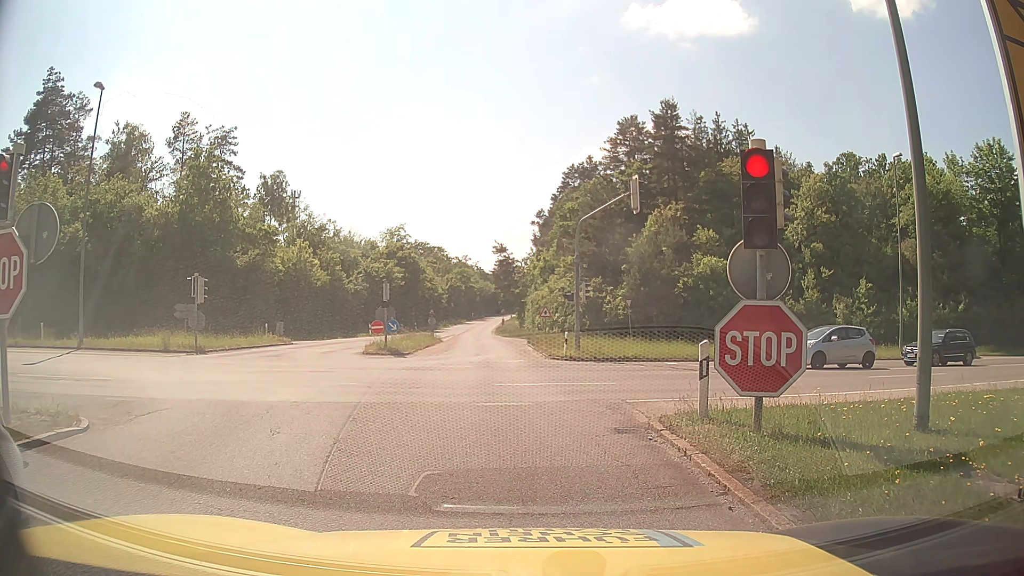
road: motorway_link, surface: asphalt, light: Day
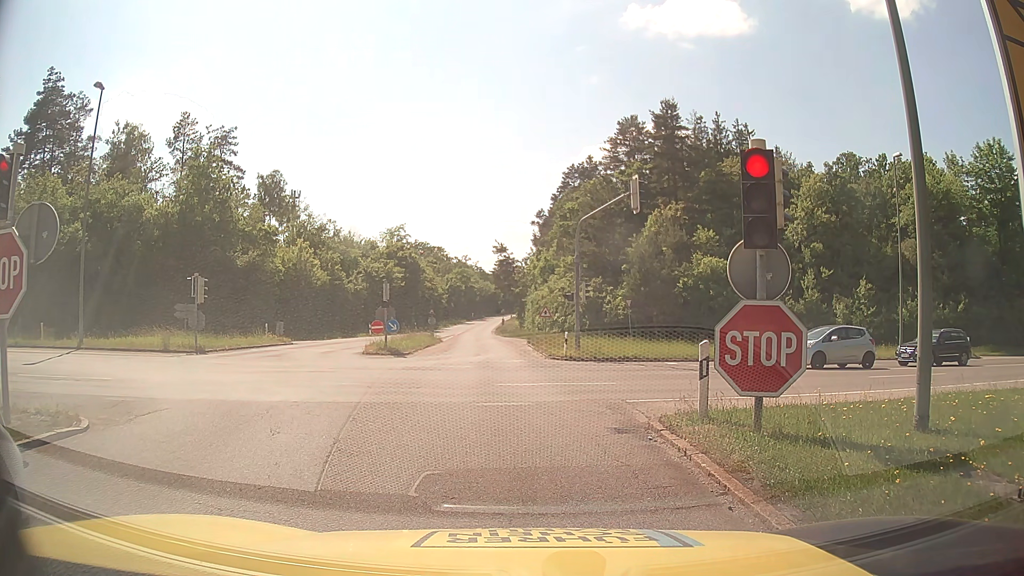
(0.0, 0.0) m; 0°
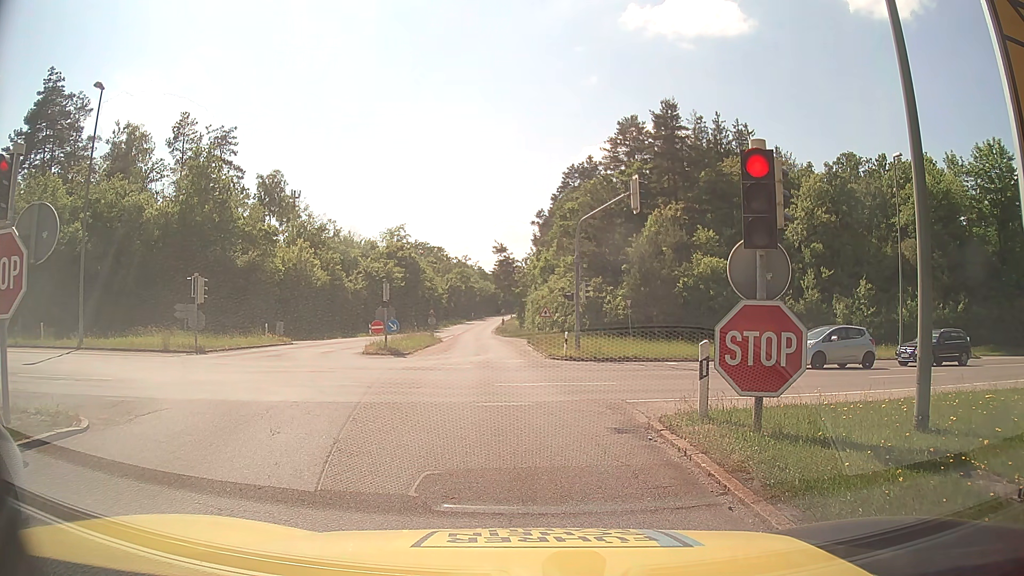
(0.0, 0.0) m; 0°
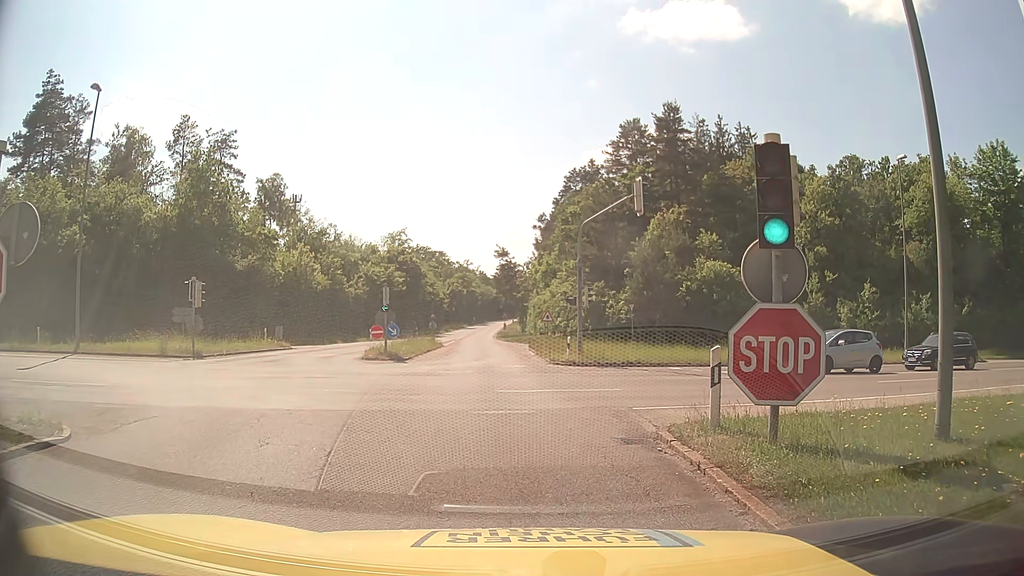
(0.0, +0.5) m; 0°
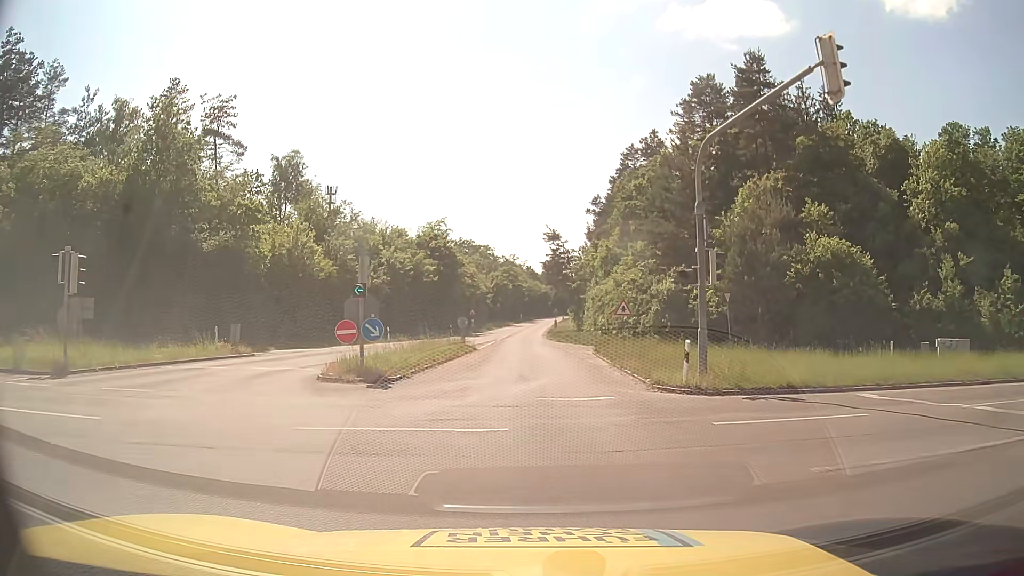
(-0.8, +13.4) m; -4°
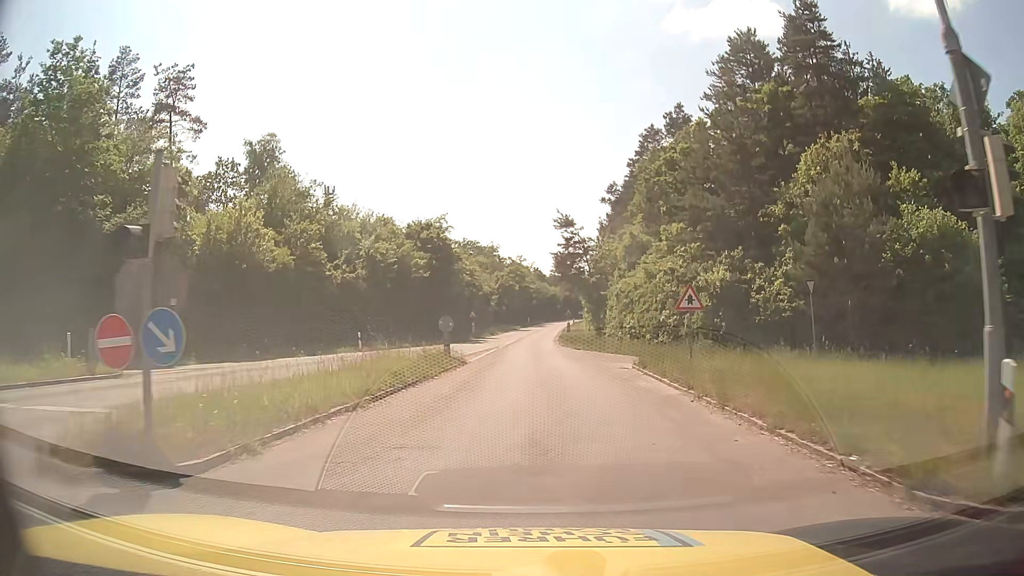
(0.0, +11.1) m; 0°
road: tertiary
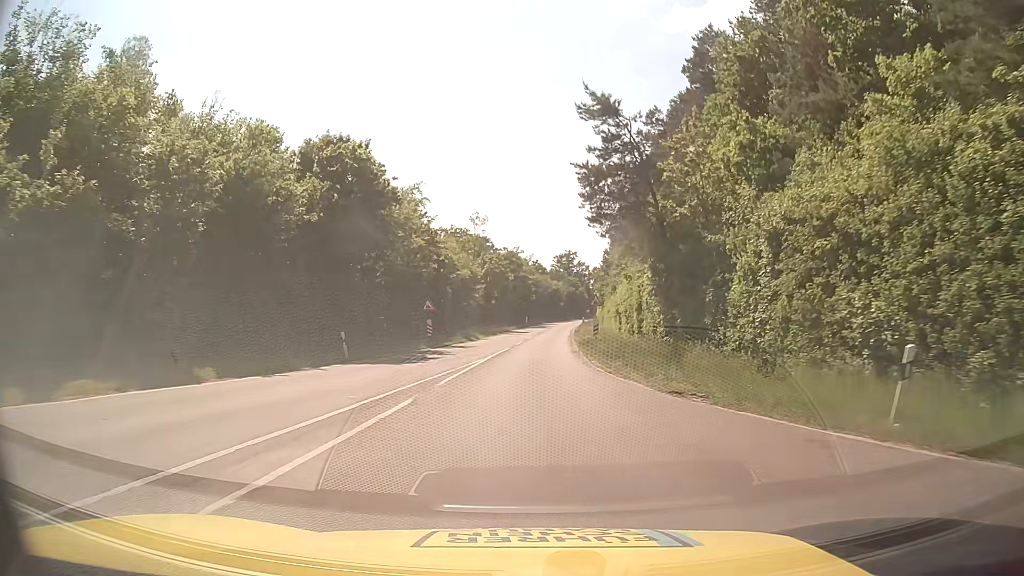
(0.0, +30.0) m; 0°
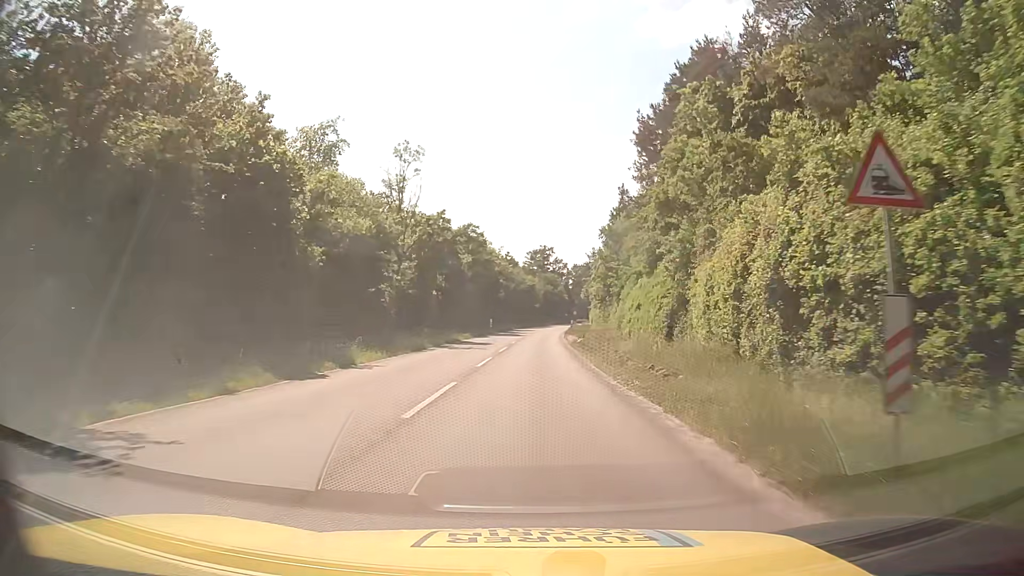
(+0.3, +34.3) m; +2°
(0, +10) (0, +20) (0, +30) (+1, +40) (+1, +50) (+1, +60) (+1, +70) (+2, +80) (+3, +90) (+3, +100) m
